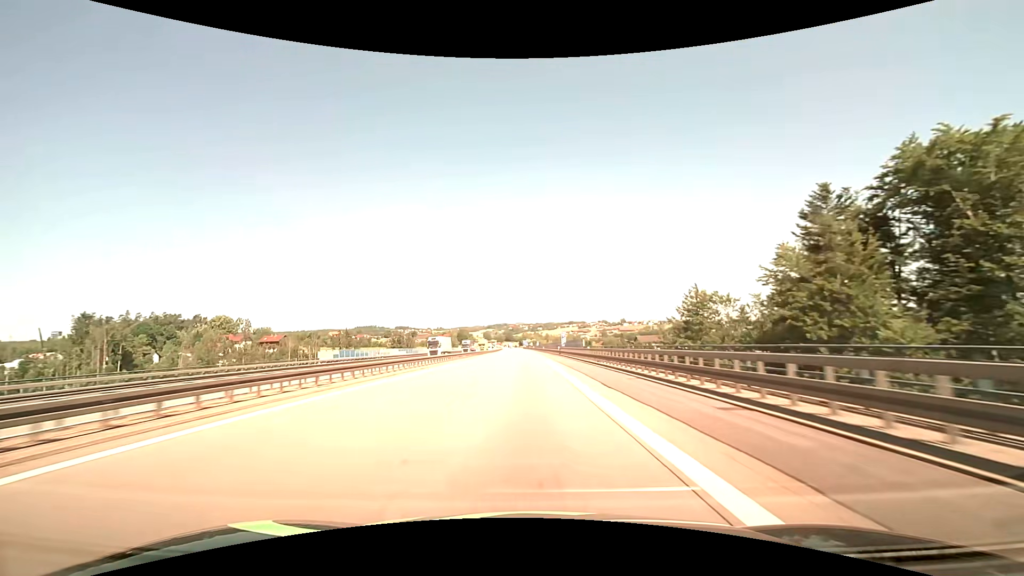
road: motorway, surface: asphalt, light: Day
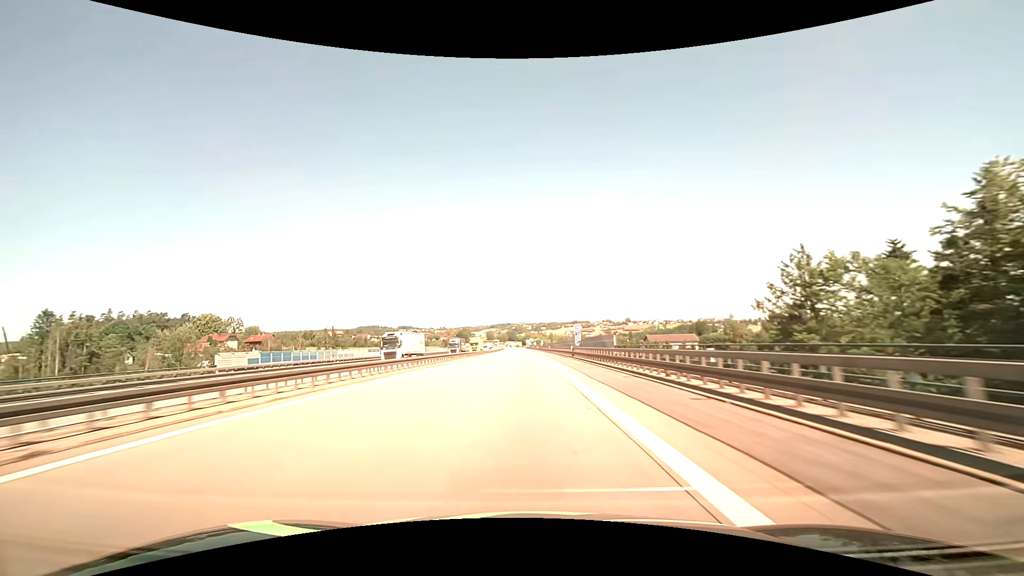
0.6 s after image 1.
(0.0, +19.0) m; 0°
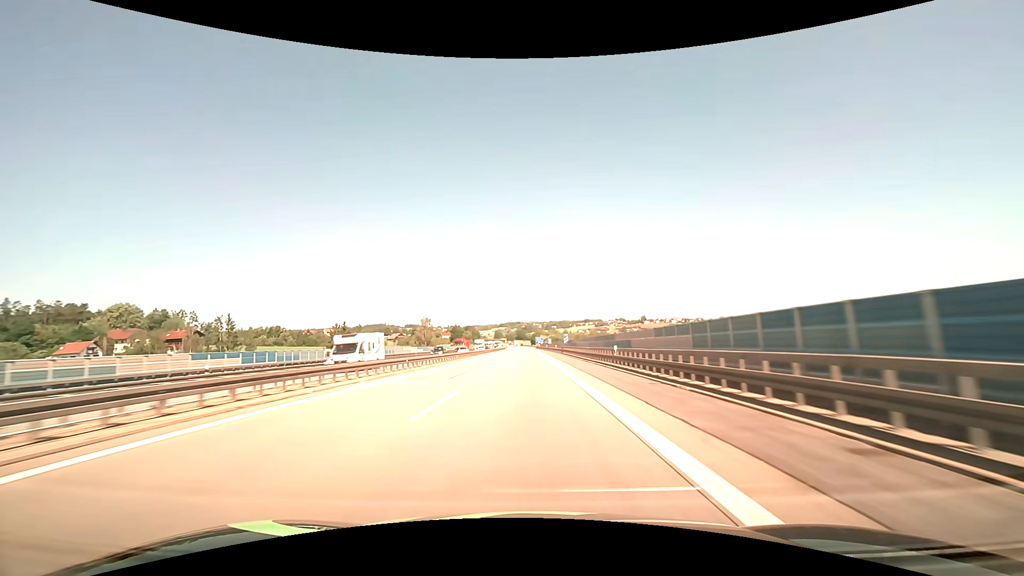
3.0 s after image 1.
(-0.9, +76.2) m; -1°
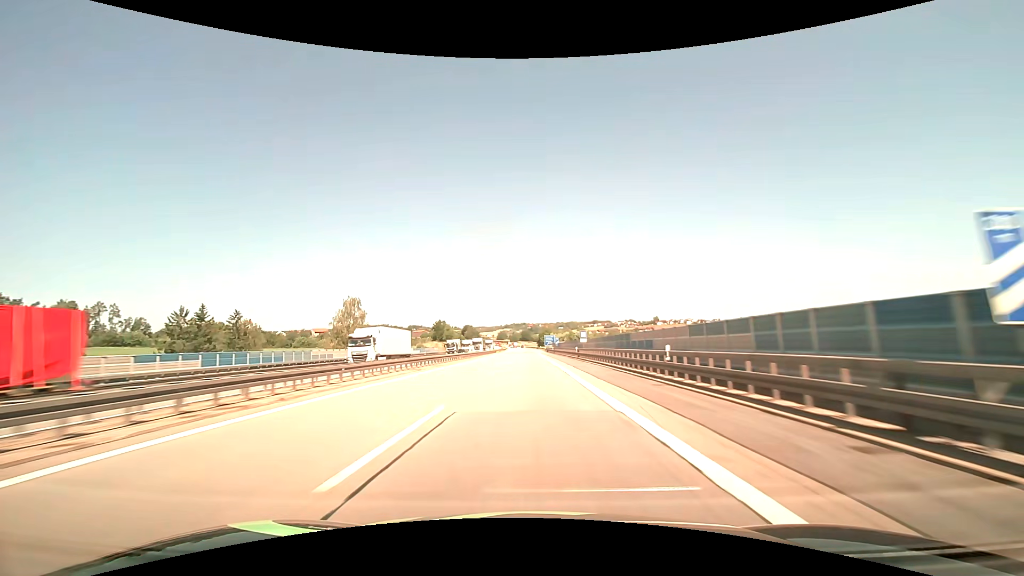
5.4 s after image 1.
(-0.5, +76.1) m; -1°
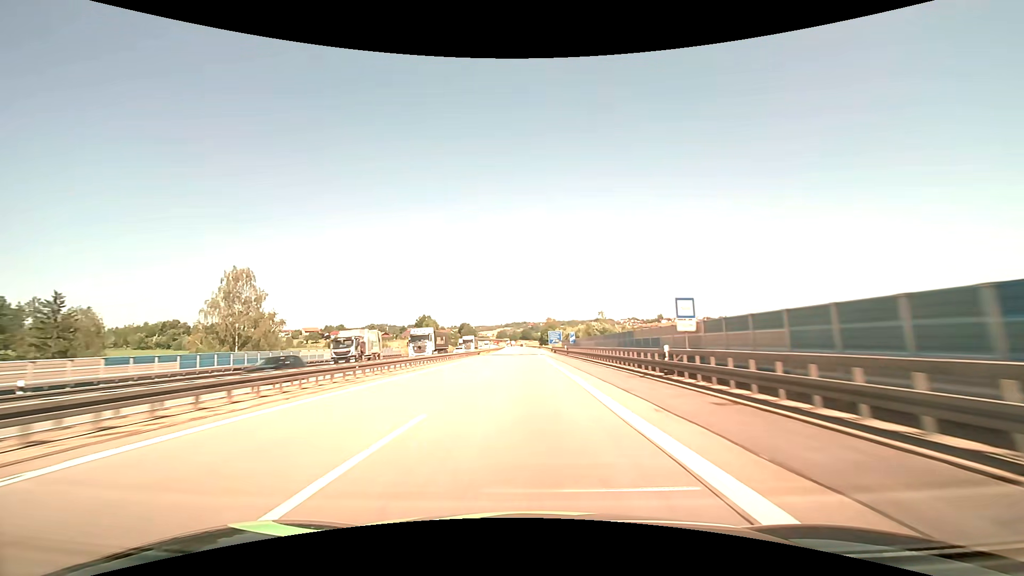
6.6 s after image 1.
(0.0, +38.0) m; 0°
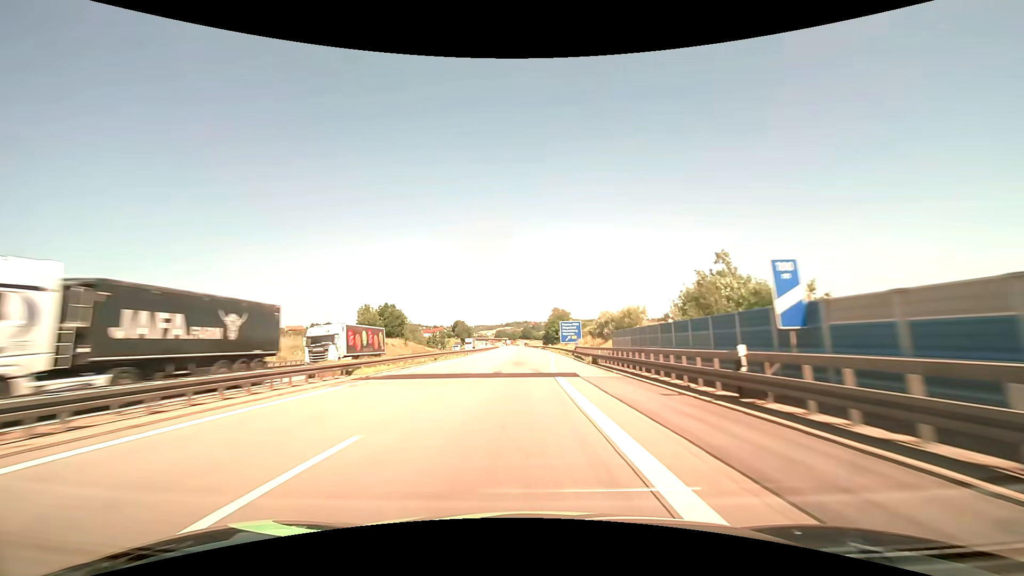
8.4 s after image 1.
(0.0, +56.9) m; 0°
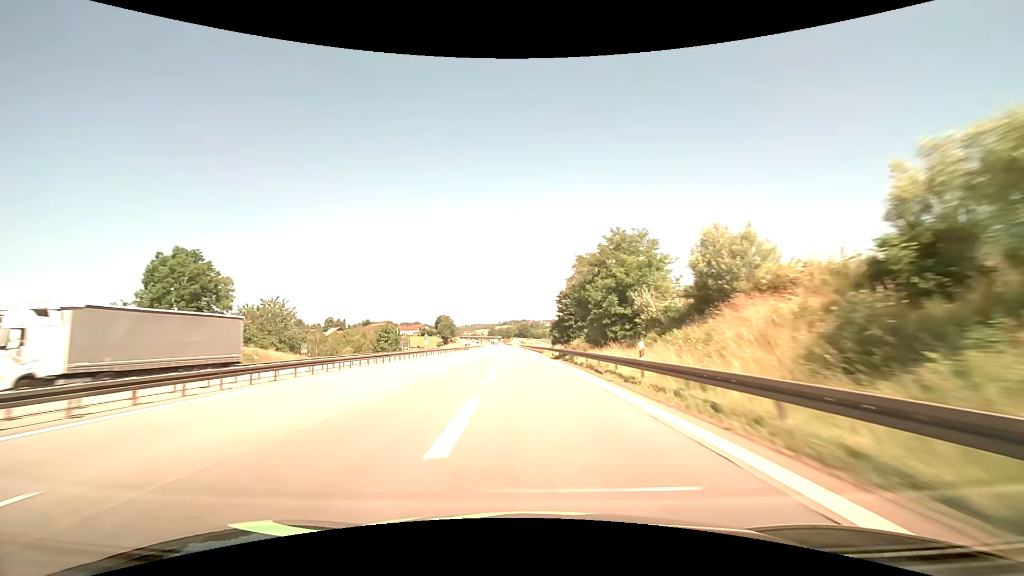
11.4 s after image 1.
(+0.4, +91.7) m; 0°
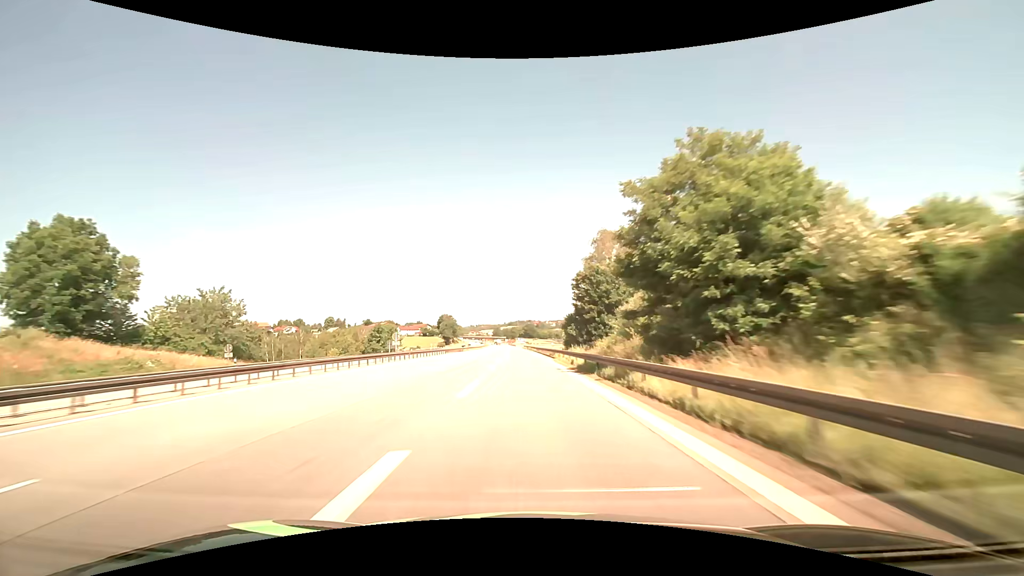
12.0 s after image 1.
(-0.1, +17.5) m; -1°
(0, +10) (0, +20) (0, +30) (-1, +40) (-1, +50) (-1, +60) (-2, +70) (-2, +80) (-3, +90) (-3, +100) m
